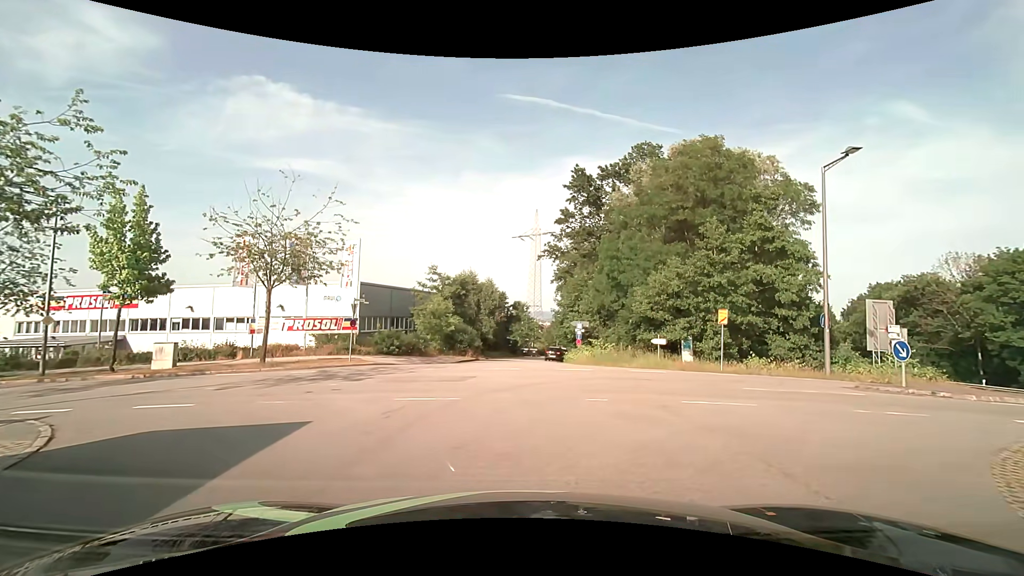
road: residential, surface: asphalt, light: Day
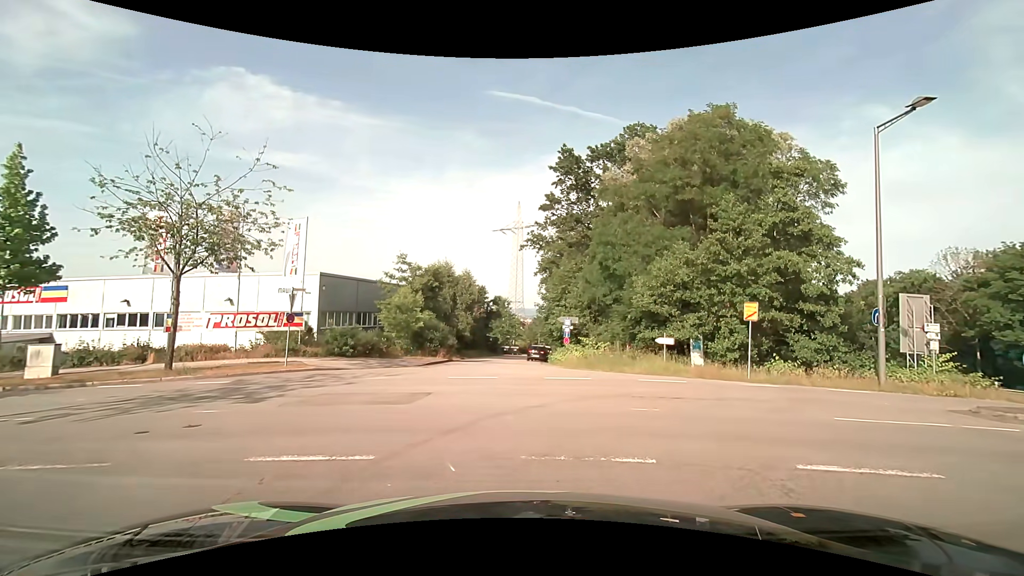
(+0.1, +4.7) m; +2°
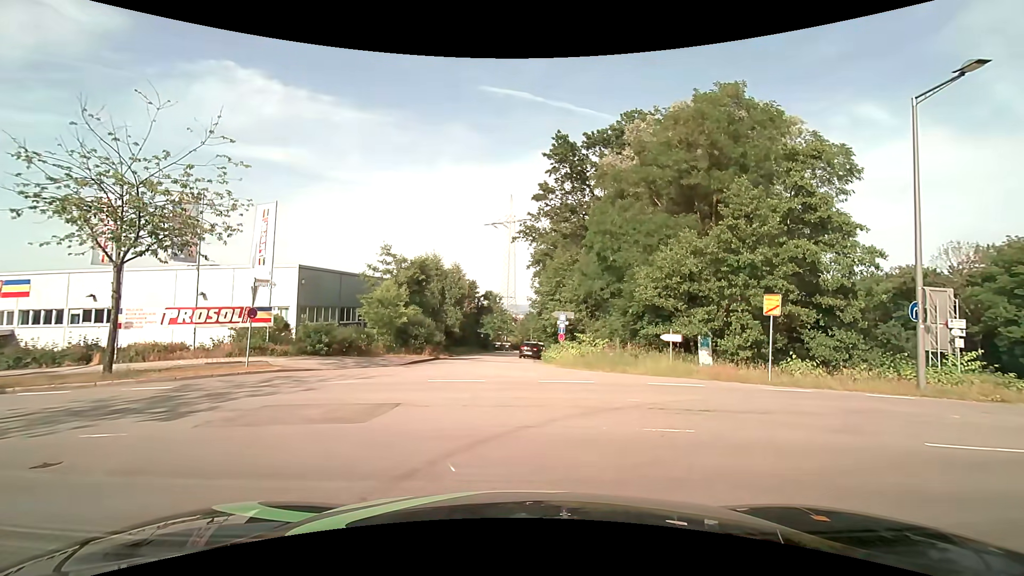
(0.0, +2.1) m; 0°
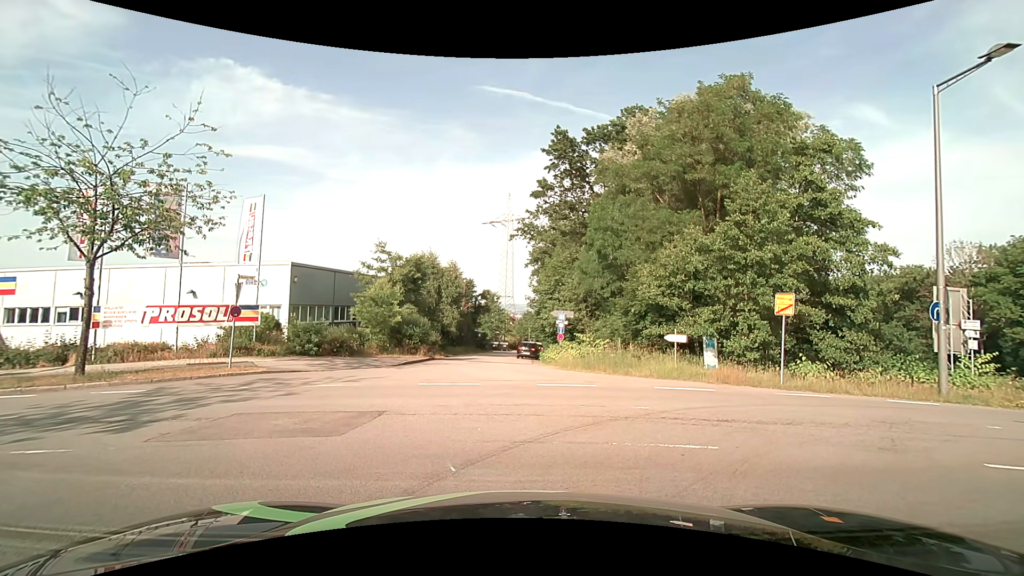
(0.0, +0.9) m; 0°
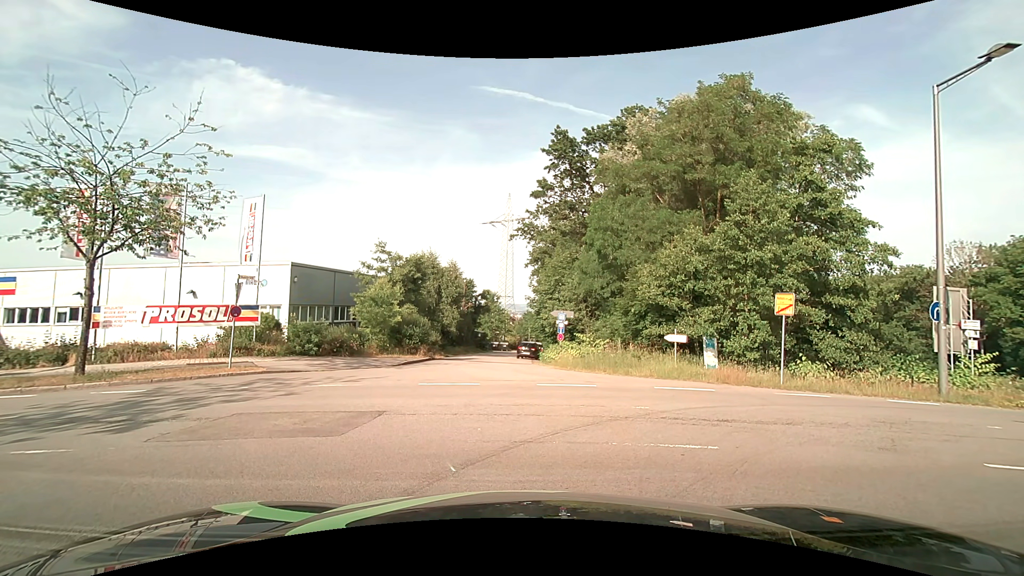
(0.0, 0.0) m; 0°
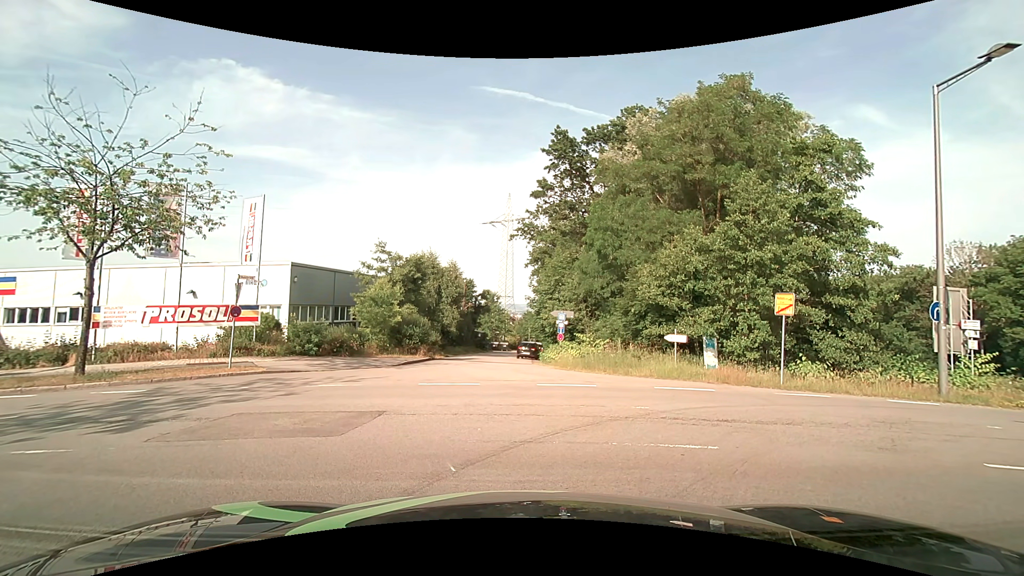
(0.0, 0.0) m; 0°
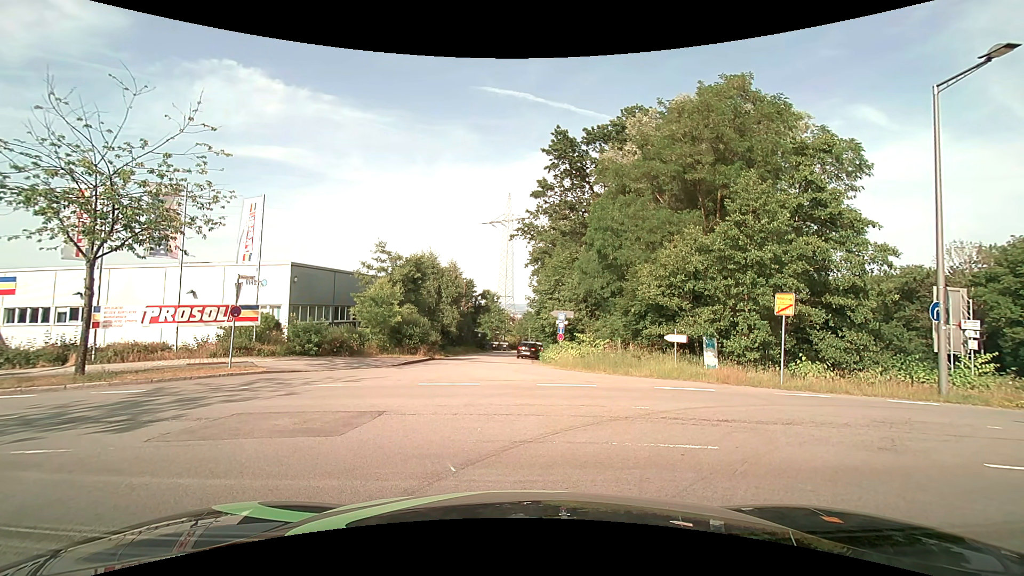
(0.0, 0.0) m; 0°
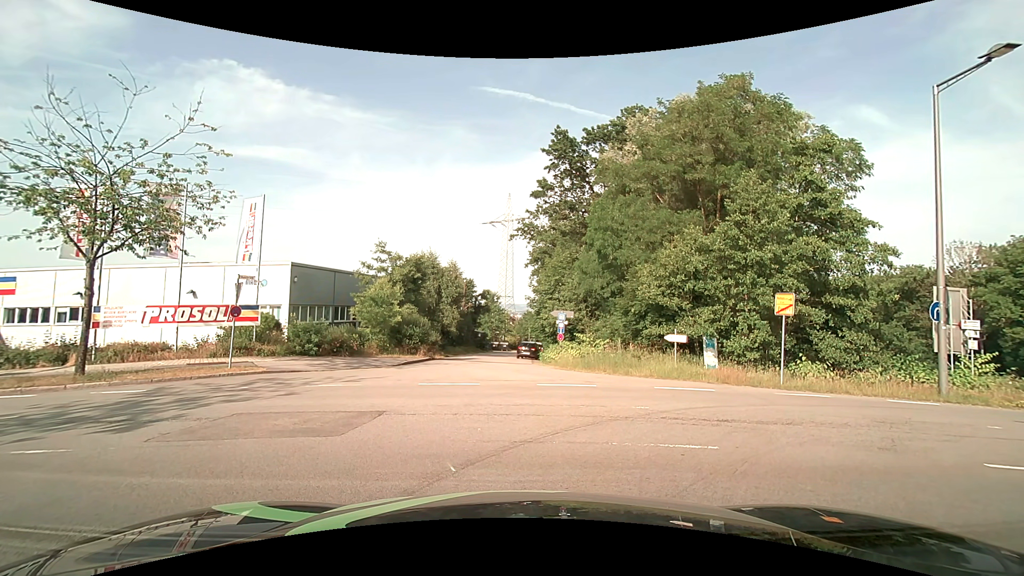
(0.0, 0.0) m; 0°
(-3, +9) (-12, +13) (-22, +15) (-32, +16) (-42, +17) (-51, +18) (-61, +20) (-71, +22) (-81, +24) (-91, +27) m
